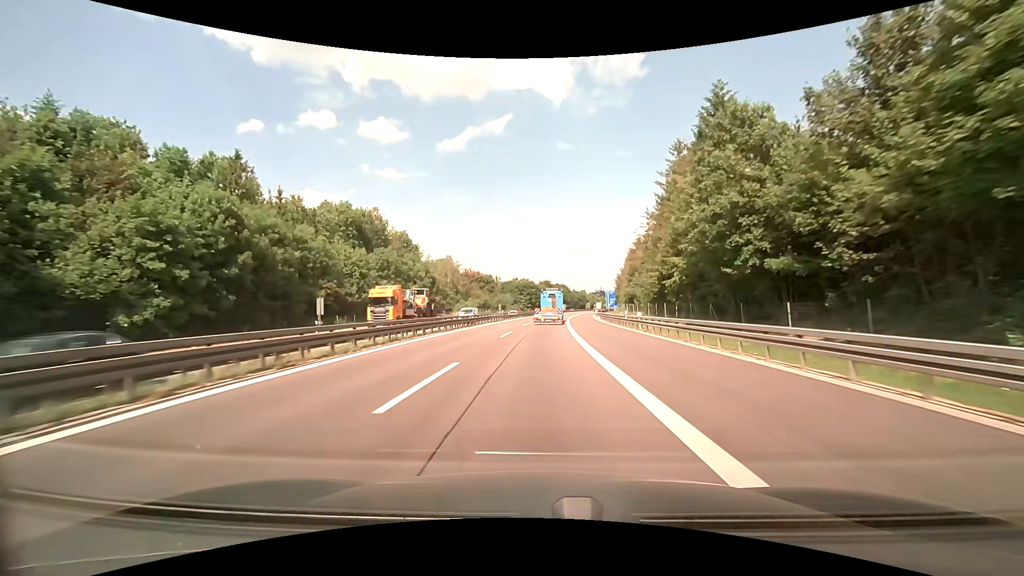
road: motorway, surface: asphalt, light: Day
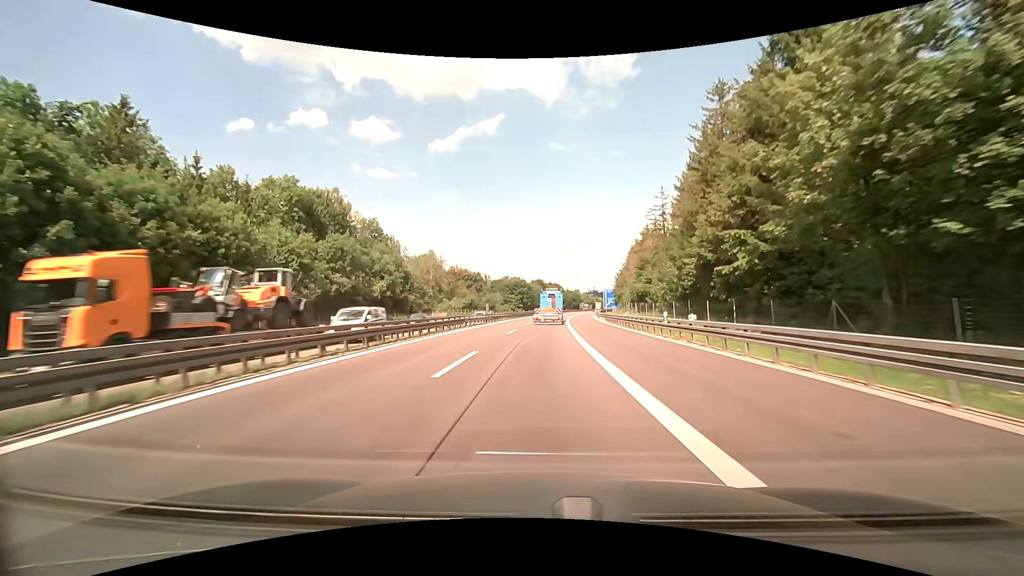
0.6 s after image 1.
(+0.1, +14.7) m; +1°
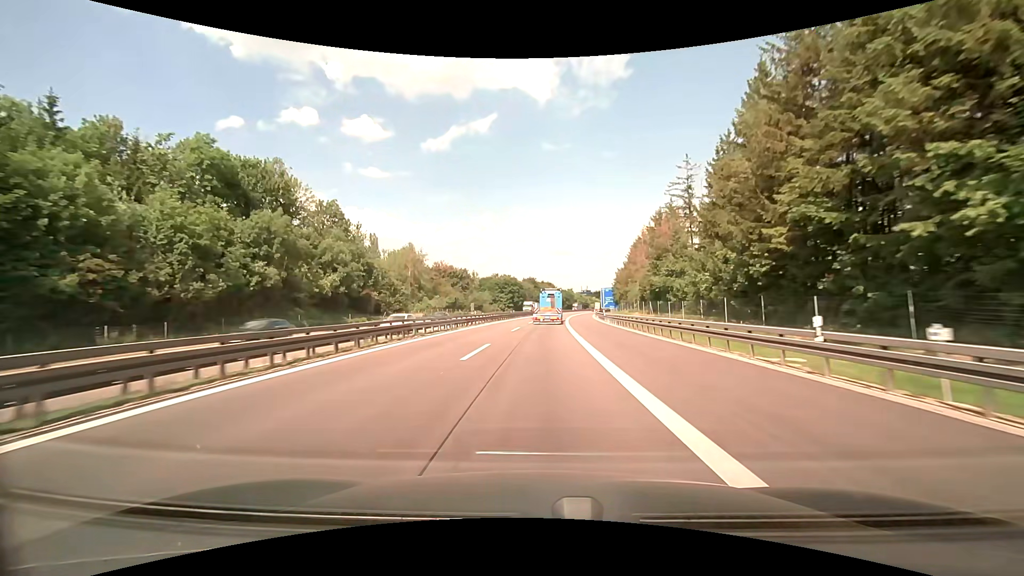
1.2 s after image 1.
(+0.1, +14.7) m; +1°
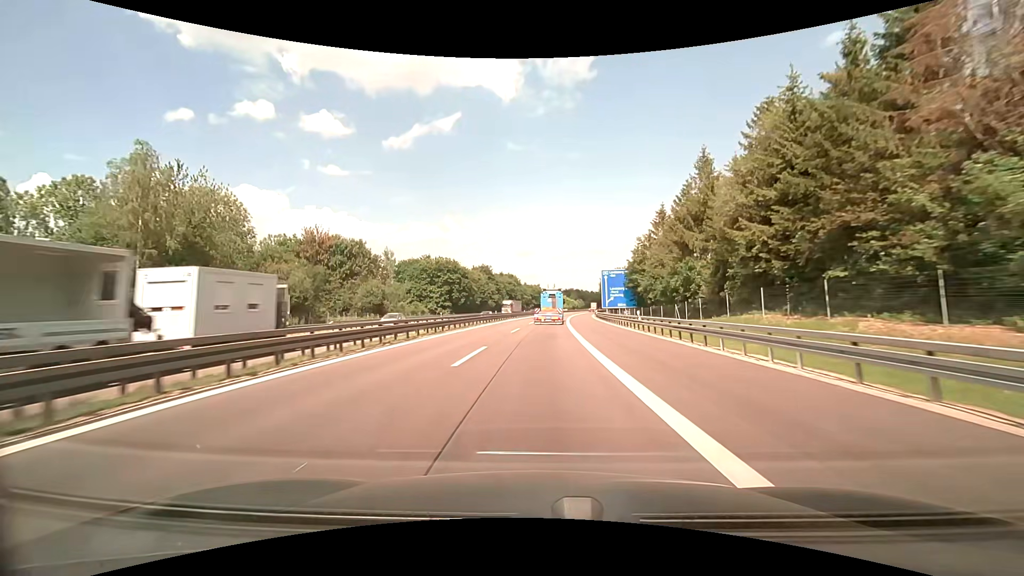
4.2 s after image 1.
(+2.8, +73.6) m; +4°
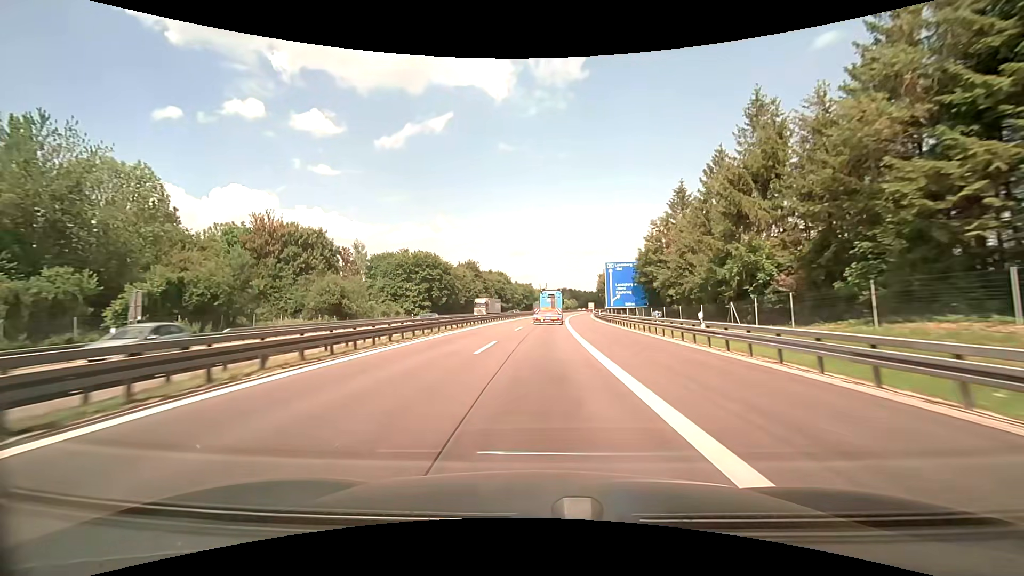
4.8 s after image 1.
(+0.1, +14.6) m; +1°
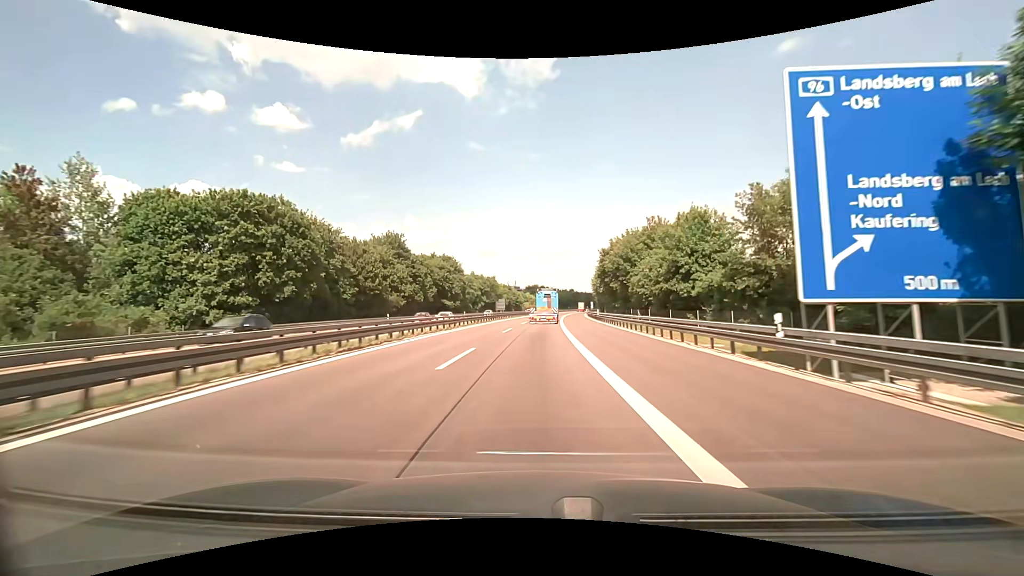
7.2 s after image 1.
(+1.9, +58.1) m; +4°
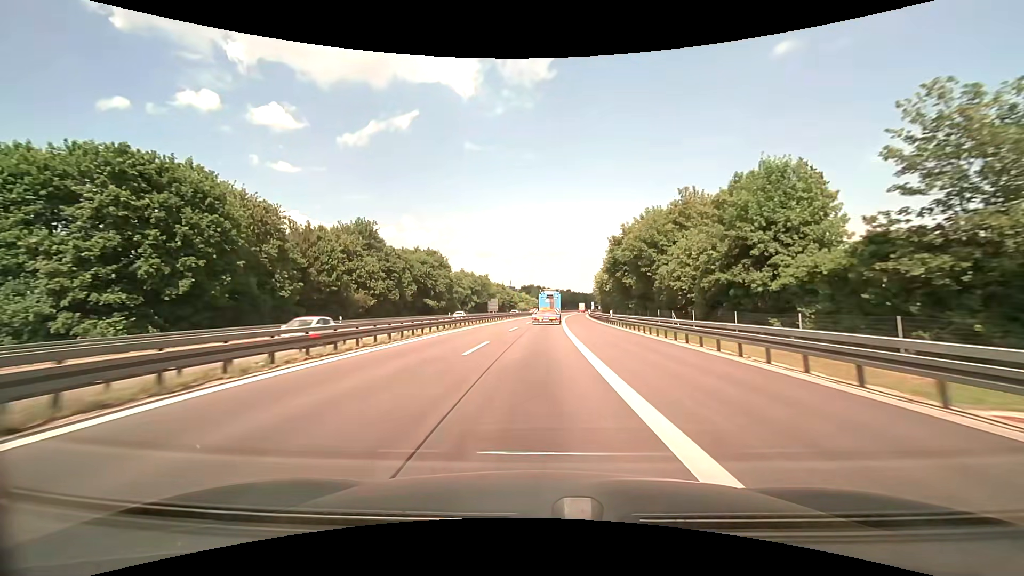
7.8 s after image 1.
(+0.1, +14.4) m; 0°
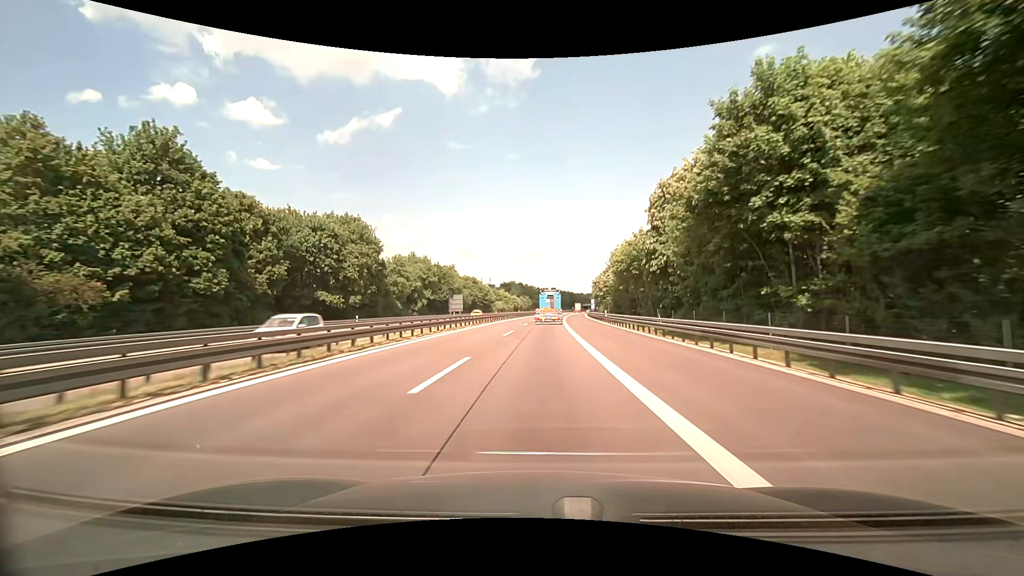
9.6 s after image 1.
(+0.6, +42.9) m; +2°
(0, +10) (0, +20) (0, +30) (+1, +40) (+1, +50) (+2, +60) (+2, +70) (+3, +80) (+3, +90) (+4, +100) m
